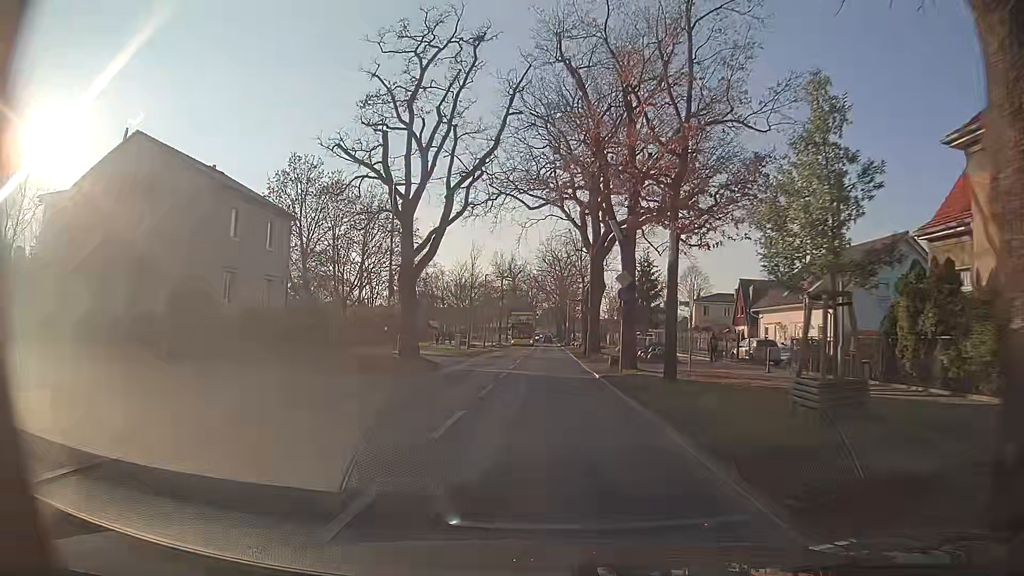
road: secondary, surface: asphalt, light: Day
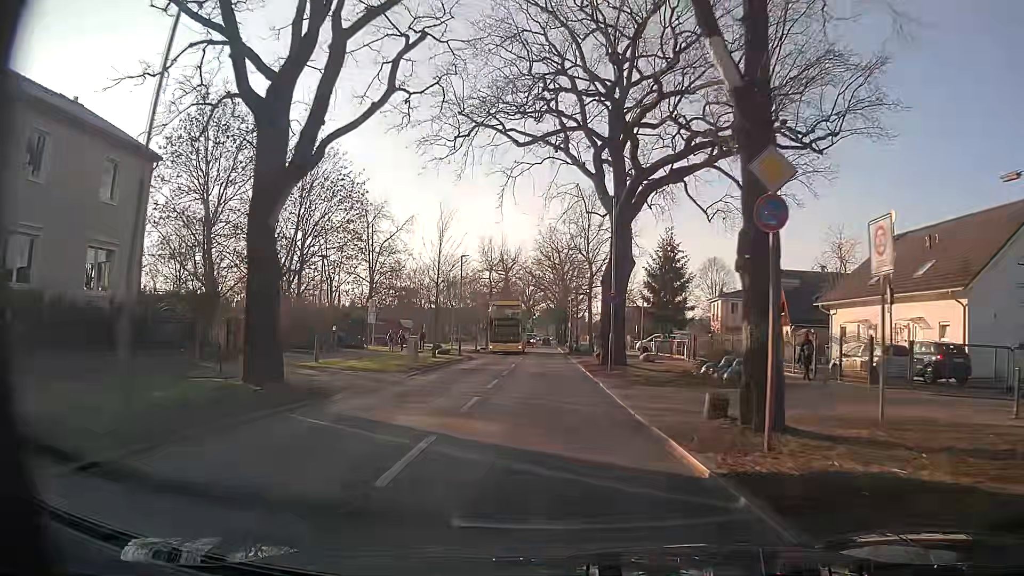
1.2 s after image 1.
(+0.2, +14.8) m; +1°
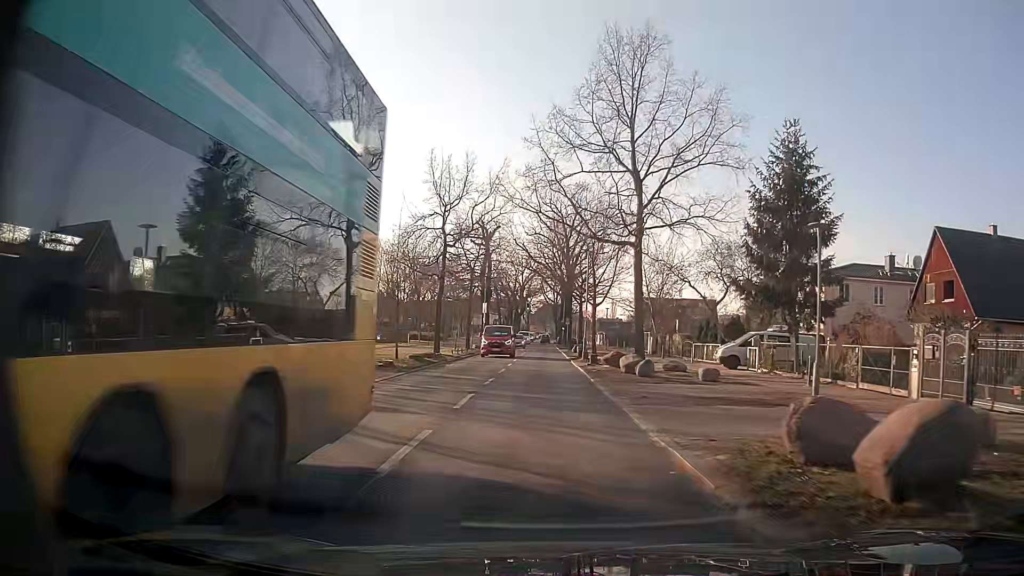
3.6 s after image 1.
(-0.1, +30.0) m; 0°
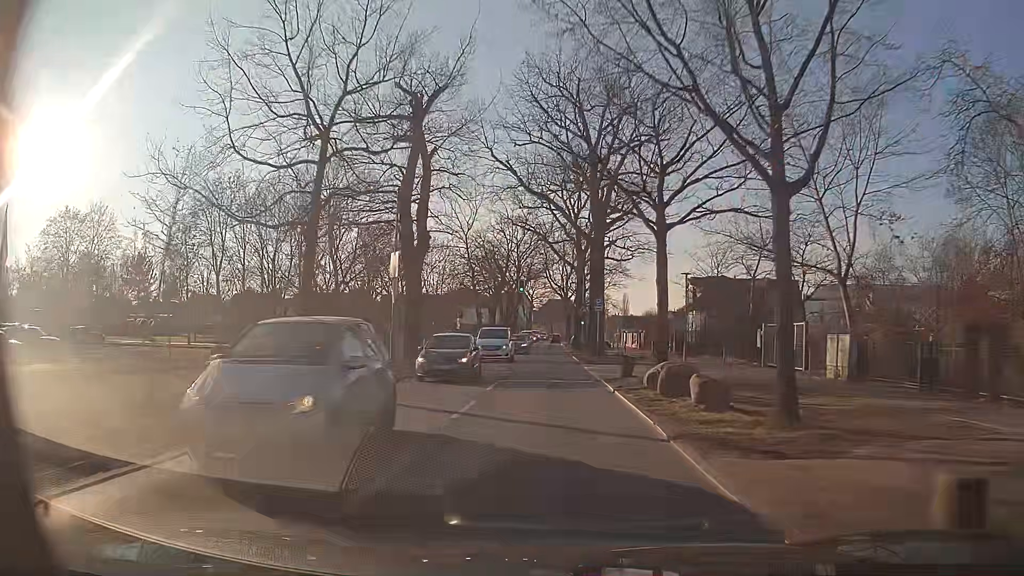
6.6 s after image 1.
(-0.5, +37.4) m; -1°
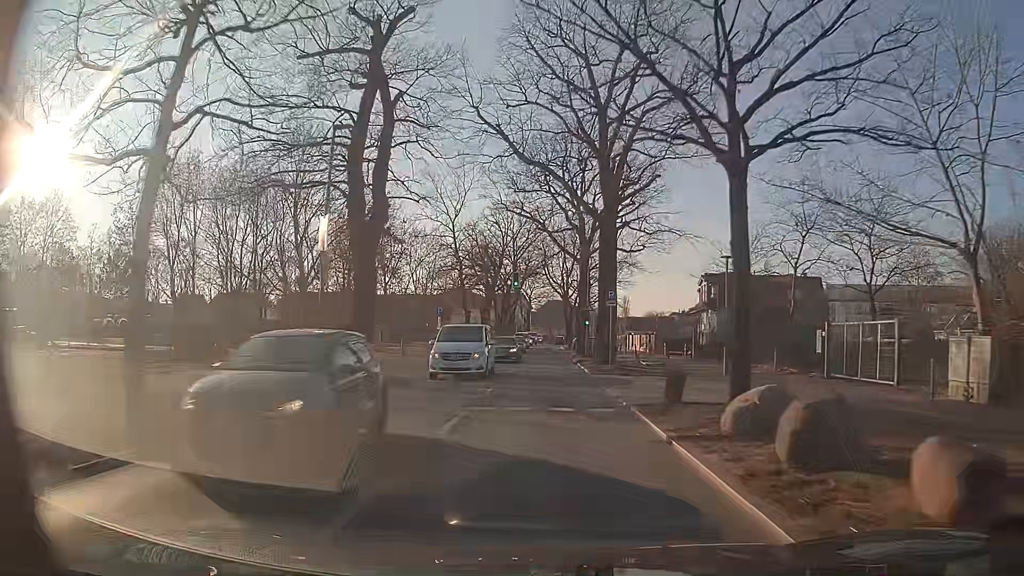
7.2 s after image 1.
(0.0, +7.5) m; 0°
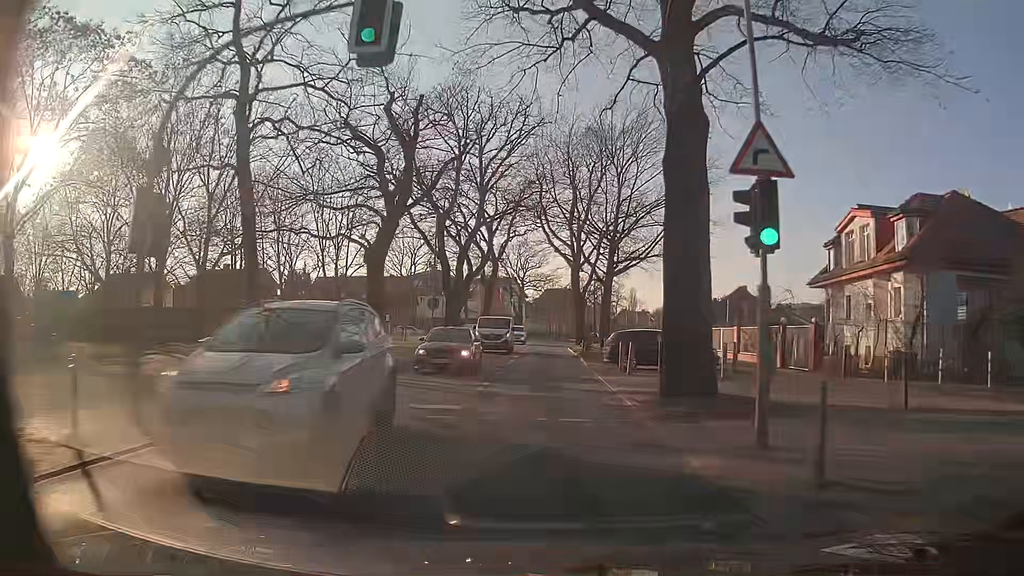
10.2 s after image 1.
(+0.2, +37.4) m; 0°
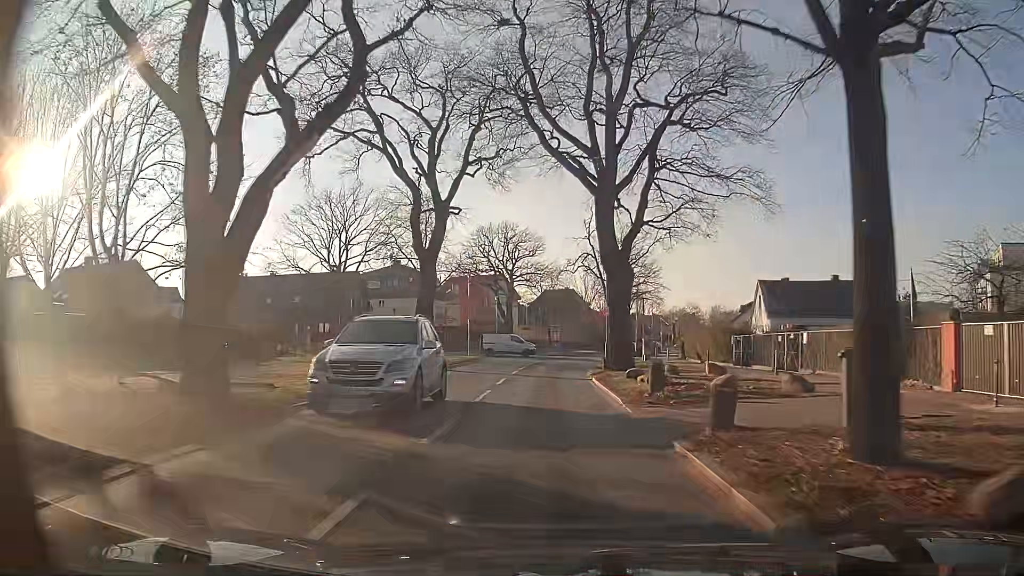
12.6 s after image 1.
(0.0, +29.8) m; 0°
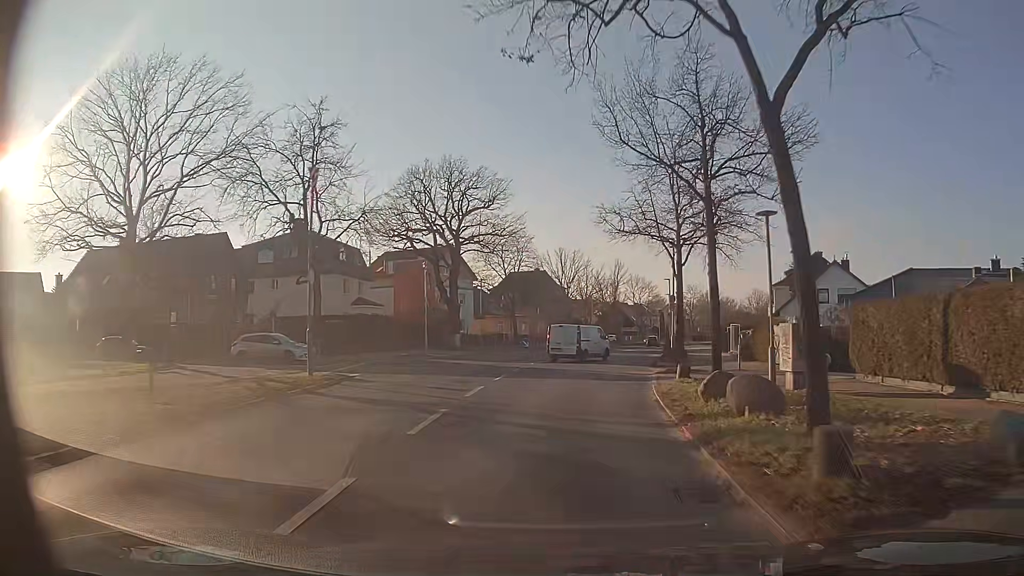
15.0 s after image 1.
(0.0, +29.4) m; +2°
(0, +10) (+1, +20) (+3, +30) (+4, +40) (+6, +50) (+8, +59) (+10, +69) (+12, +79) (+14, +89) (+16, +99) m
